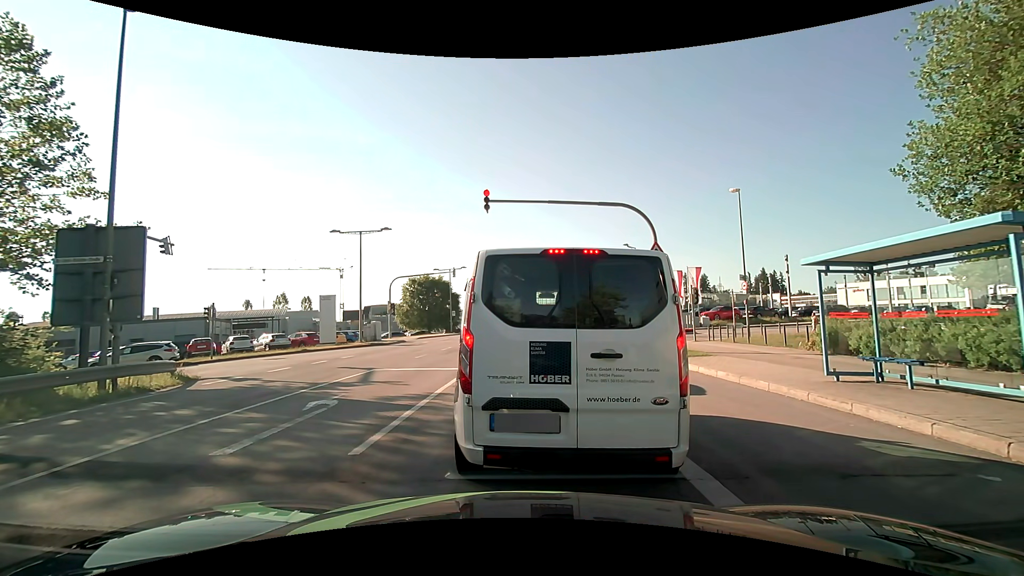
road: secondary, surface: asphalt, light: Day
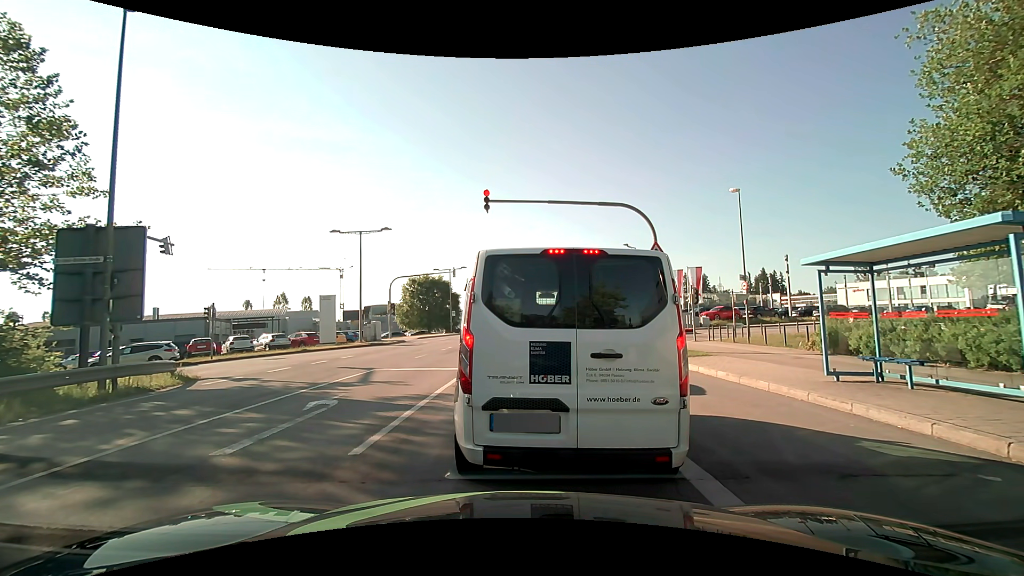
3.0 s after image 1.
(0.0, 0.0) m; 0°
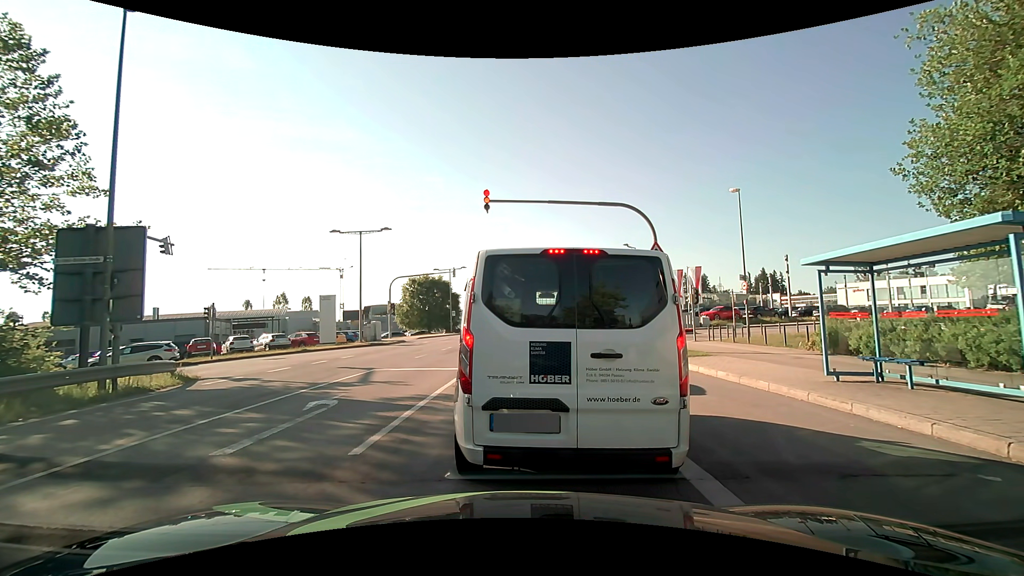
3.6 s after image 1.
(0.0, 0.0) m; 0°
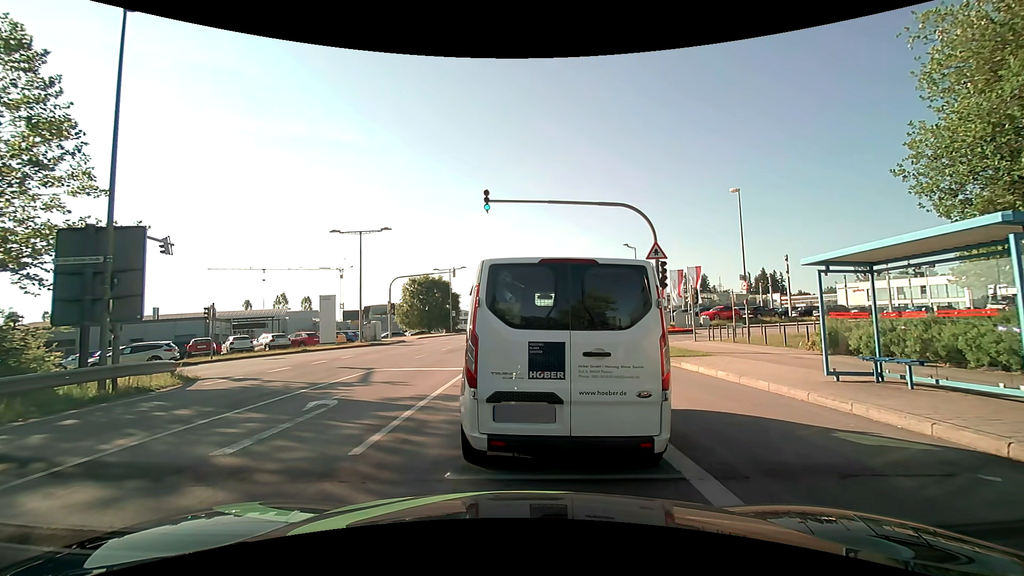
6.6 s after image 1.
(0.0, 0.0) m; 0°
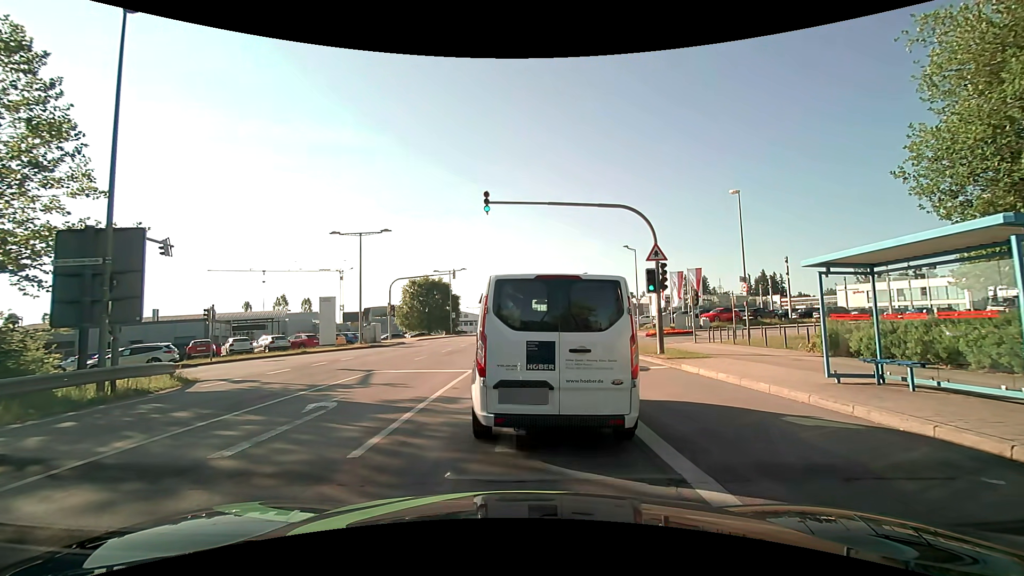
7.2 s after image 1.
(0.0, 0.0) m; 0°
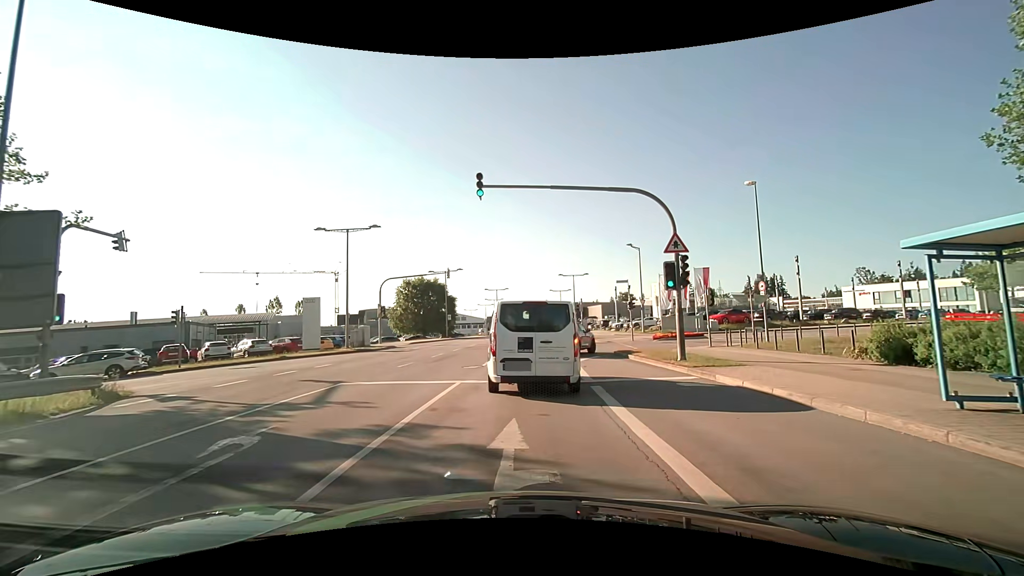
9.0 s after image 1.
(0.0, +3.0) m; +1°
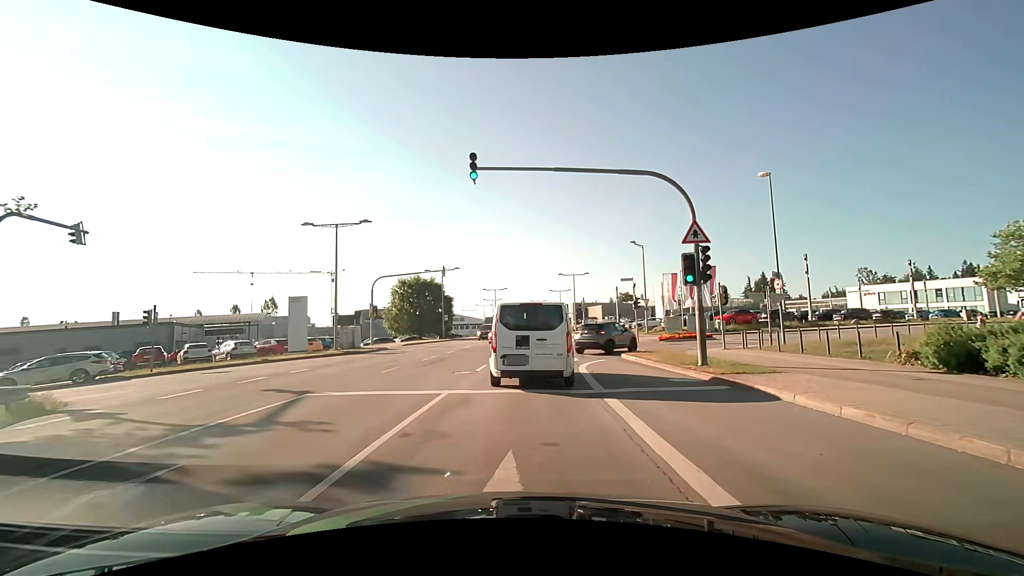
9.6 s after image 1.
(0.0, +2.1) m; 0°
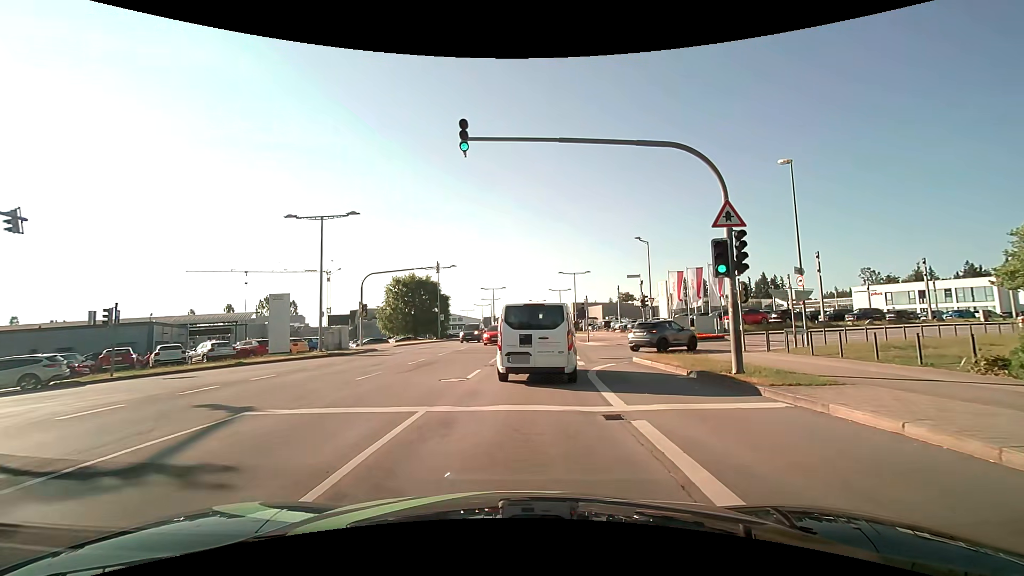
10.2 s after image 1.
(0.0, +2.5) m; 0°
(0, +10) (0, +20) (+1, +30) (+2, +40) (+3, +50) (+4, +60) (+4, +70) (+5, +80) (+5, +90) (+5, +100) m
